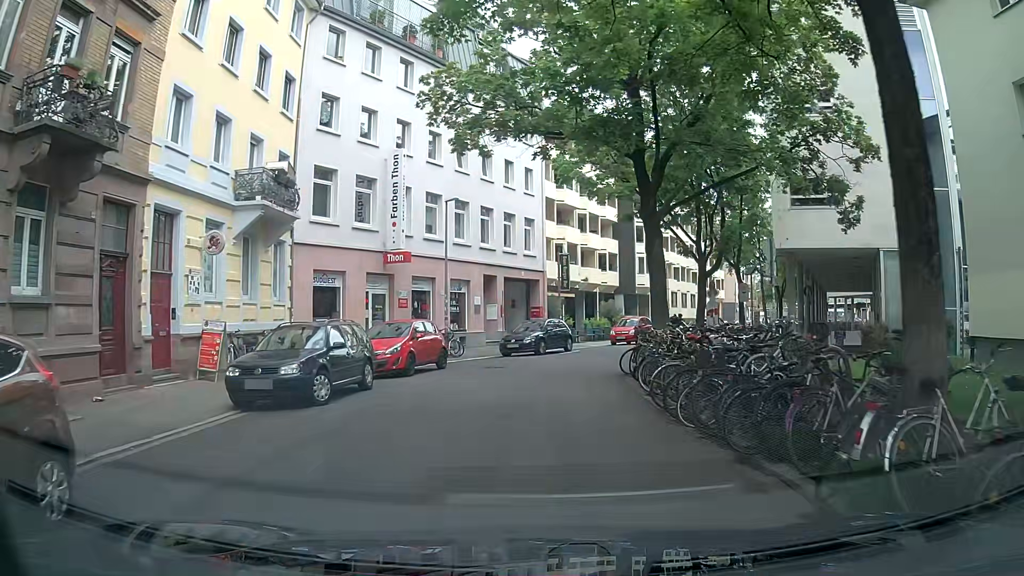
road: residential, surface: asphalt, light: Day
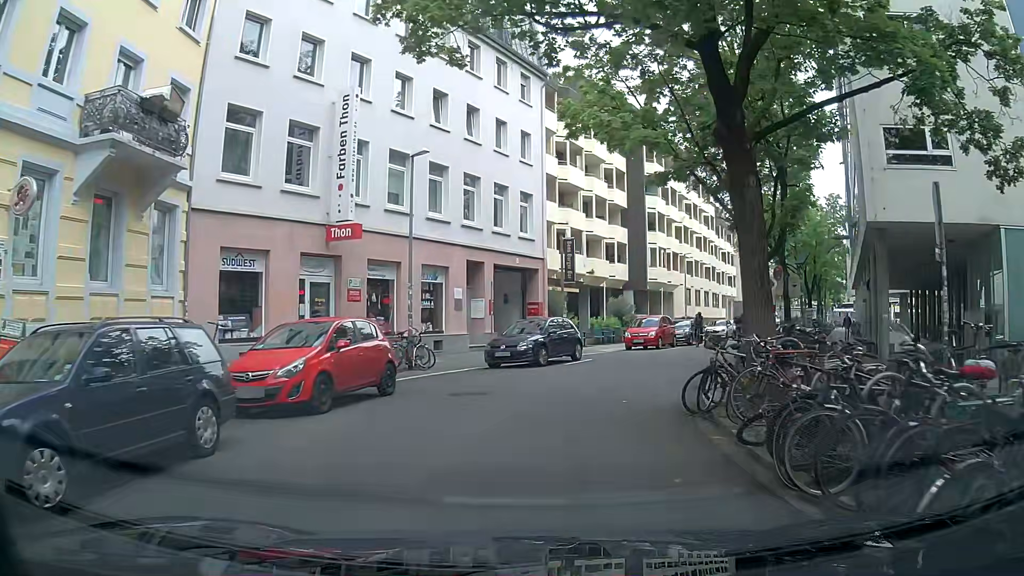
(0.0, +7.1) m; -1°
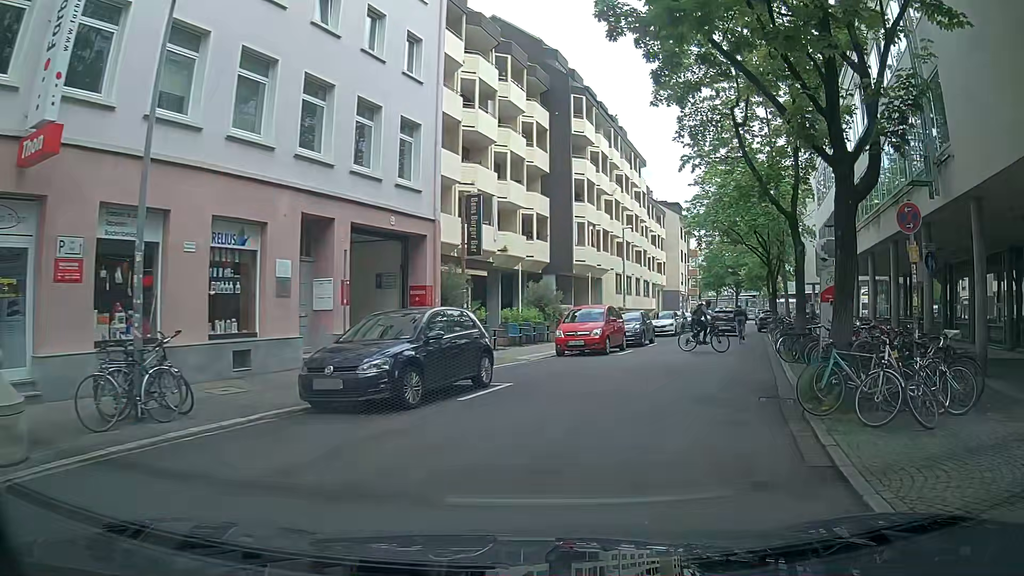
(+0.7, +10.1) m; +10°
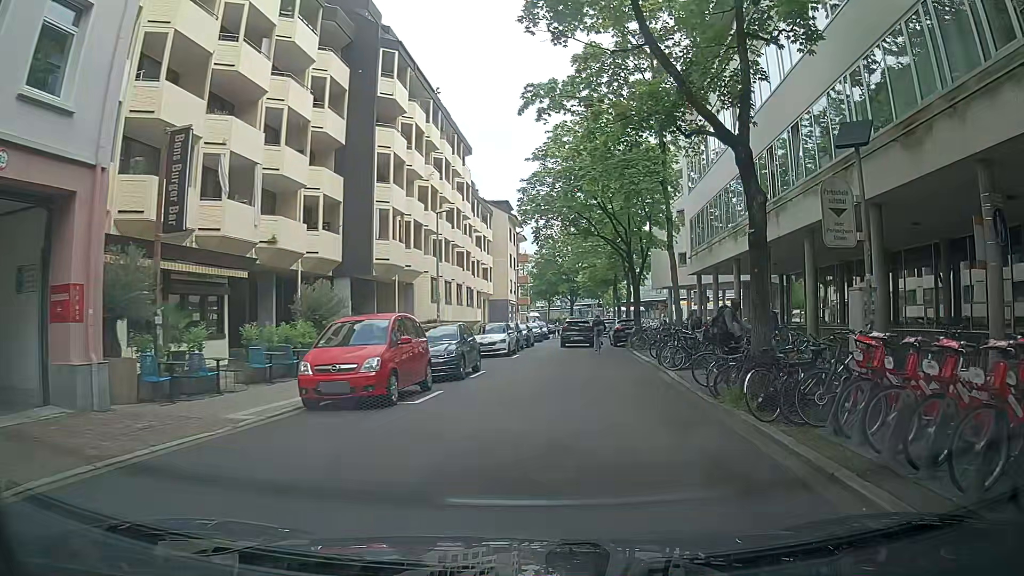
(+1.0, +9.7) m; +13°
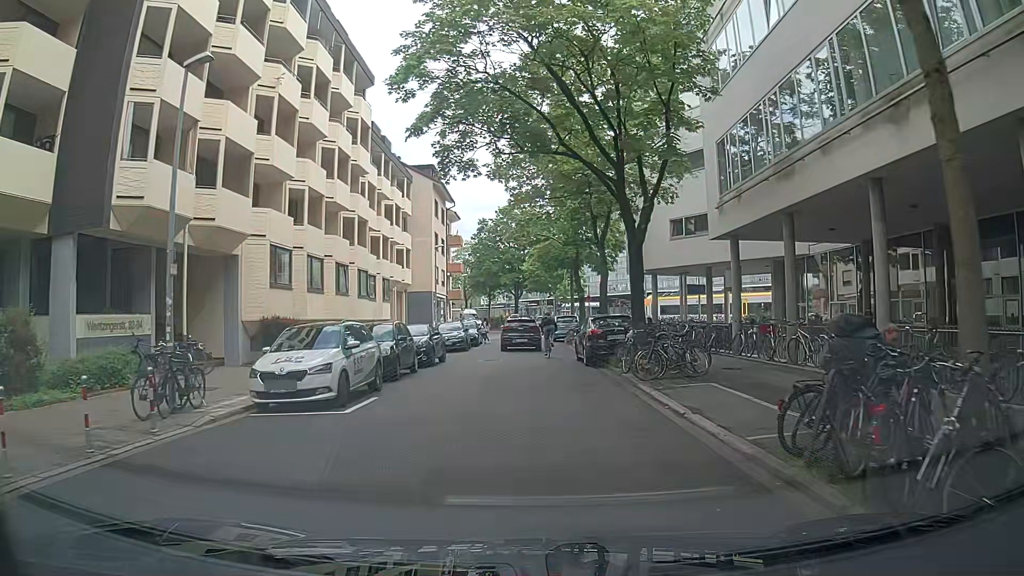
(+1.4, +17.0) m; +5°
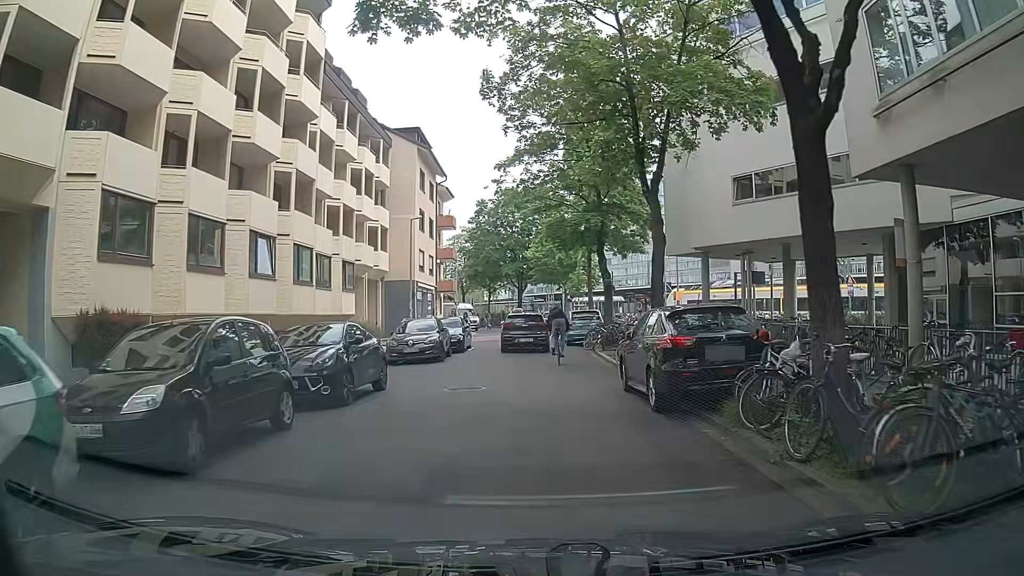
(+0.1, +10.5) m; +1°
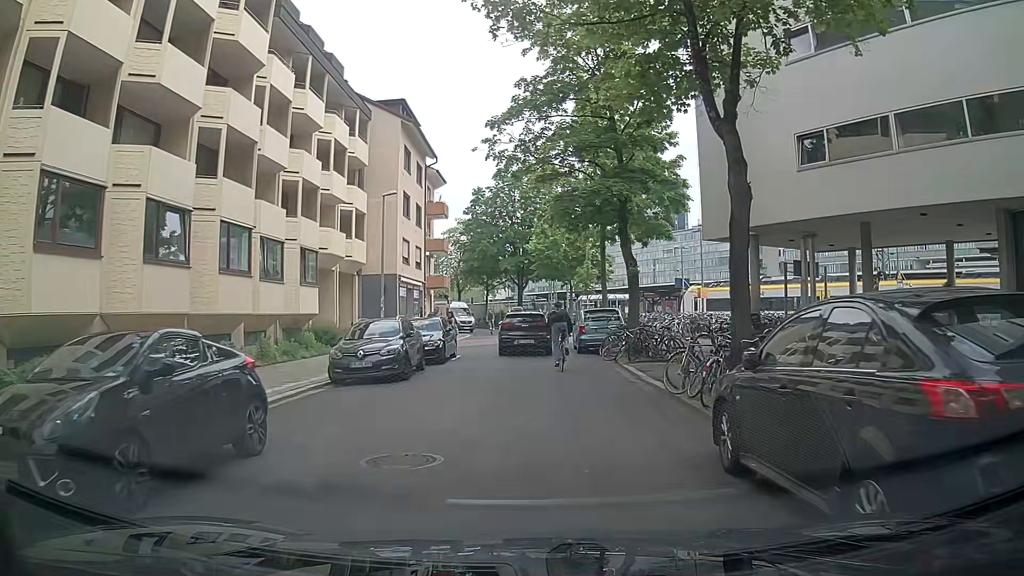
(-0.1, +6.4) m; -1°
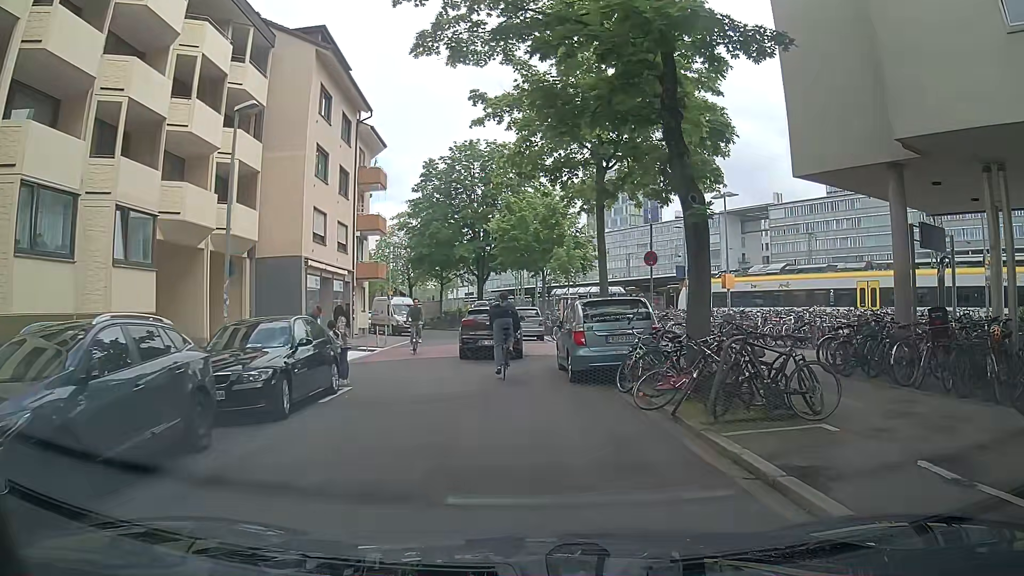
(0.0, +11.2) m; +2°
